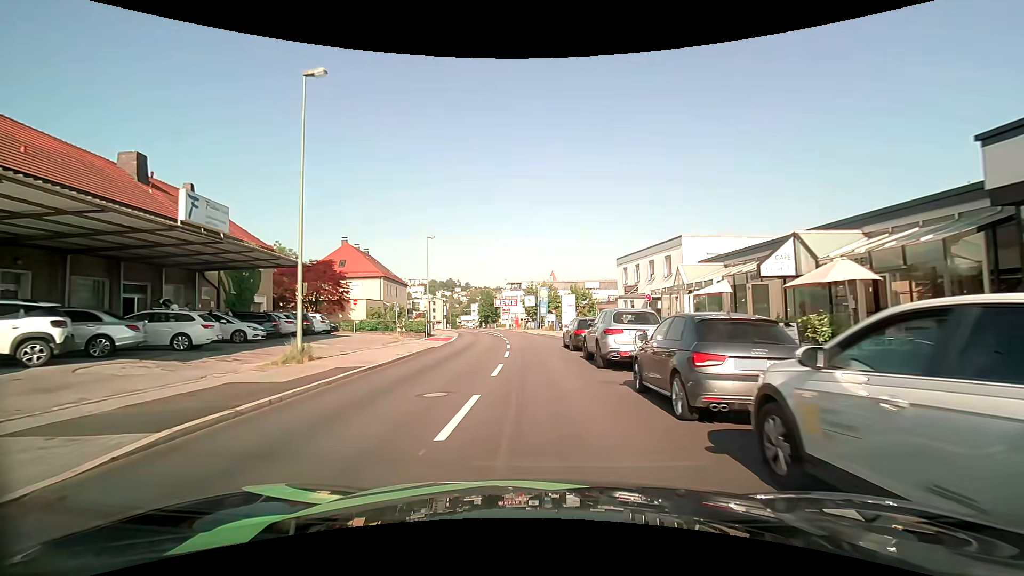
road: tertiary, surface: asphalt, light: Day
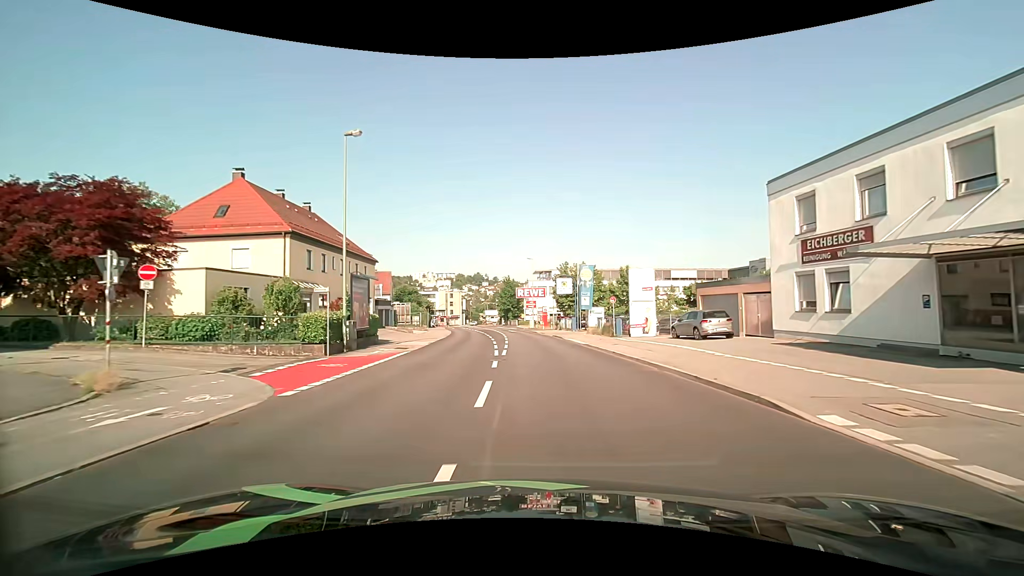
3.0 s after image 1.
(-0.8, +28.3) m; -3°
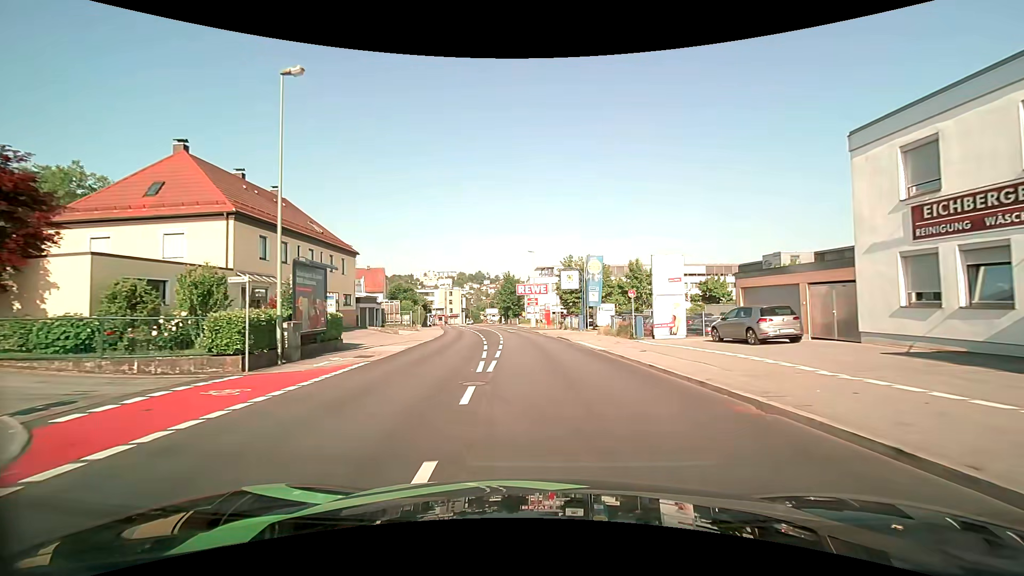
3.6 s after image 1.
(0.0, +6.0) m; 0°
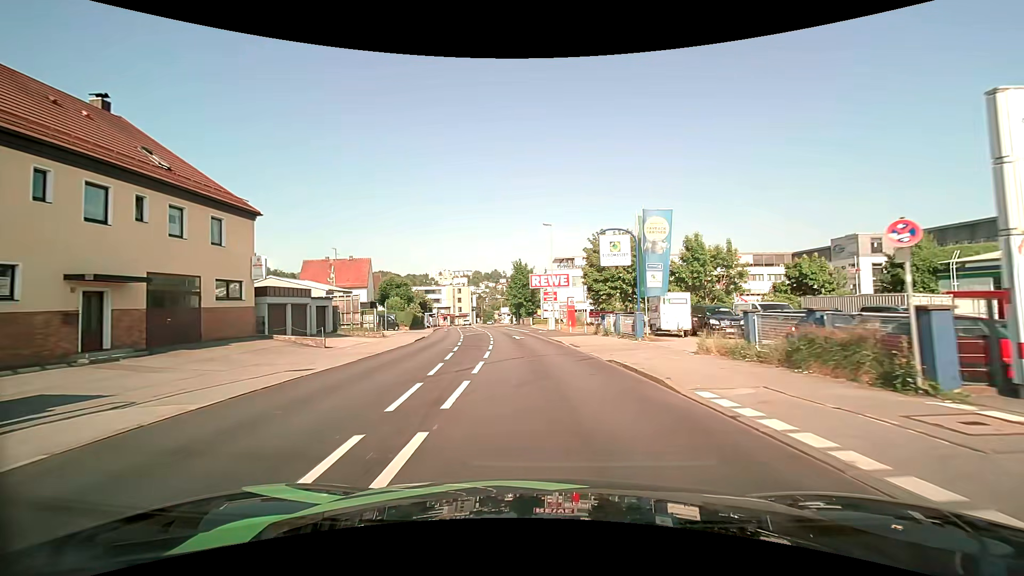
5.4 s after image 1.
(-0.2, +18.7) m; -2°
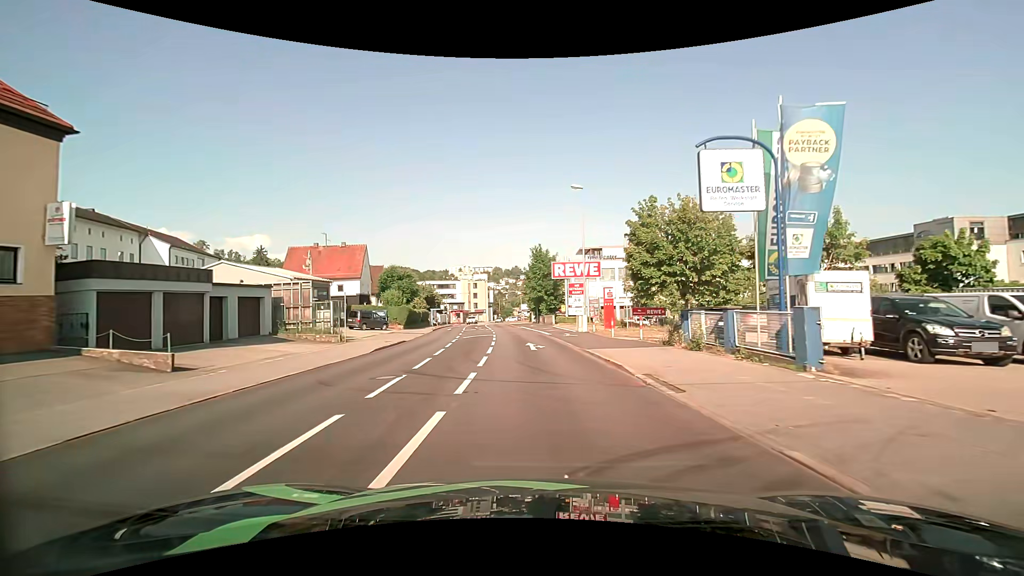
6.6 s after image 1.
(-0.4, +12.7) m; -3°
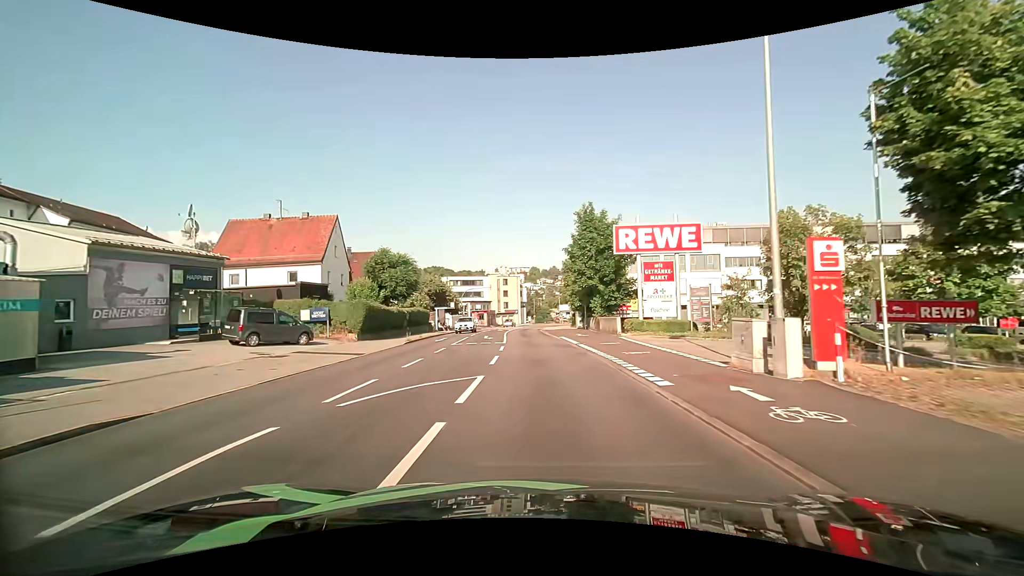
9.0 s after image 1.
(-0.8, +23.5) m; -4°
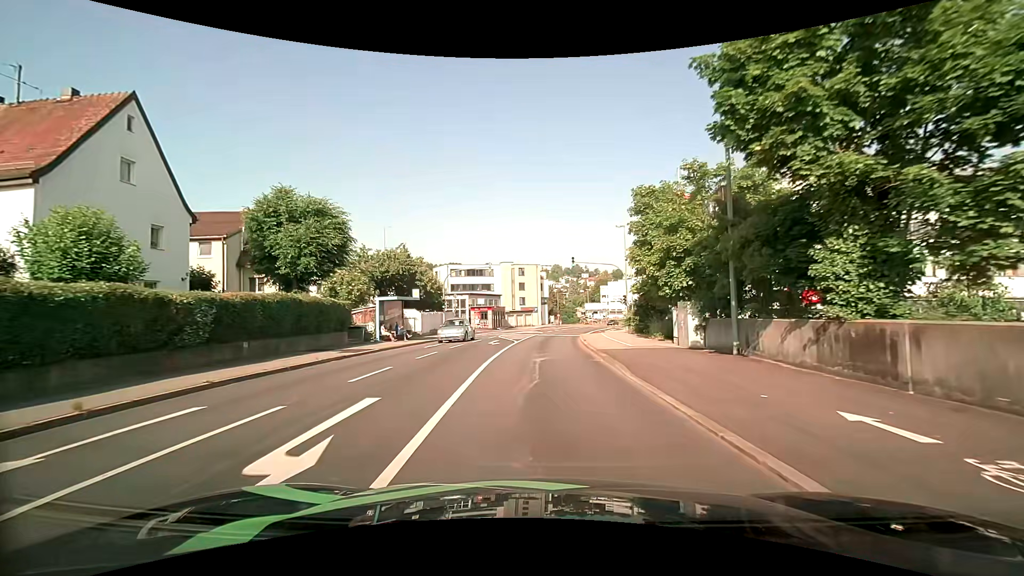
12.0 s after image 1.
(-0.7, +29.0) m; -3°
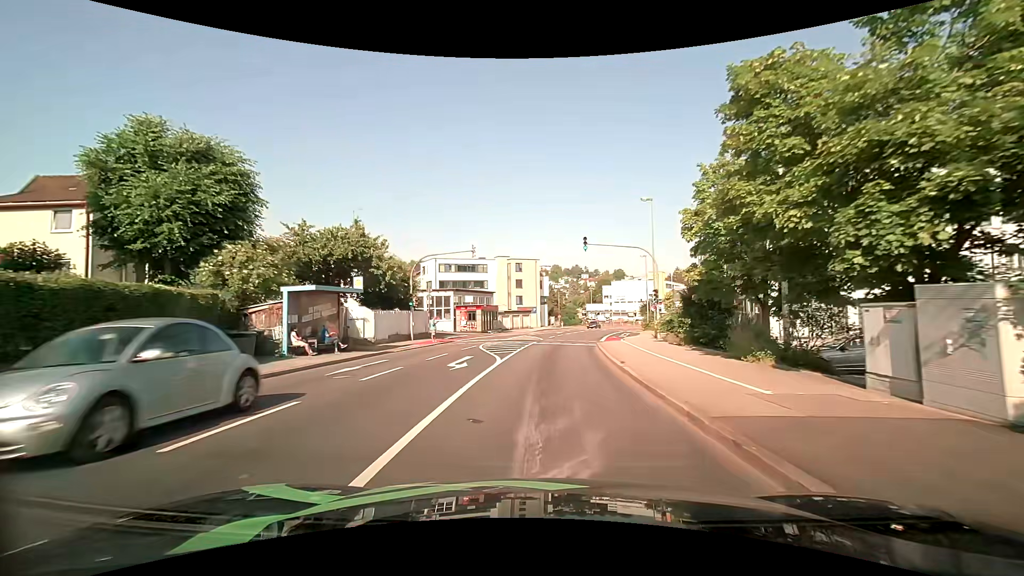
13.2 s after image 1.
(0.0, +11.5) m; 0°
(0, +10) (0, +20) (+1, +30) (+1, +40) (+1, +50) (+3, +60) (+5, +70) (+7, +79) (+10, +89) (+13, +99) m
